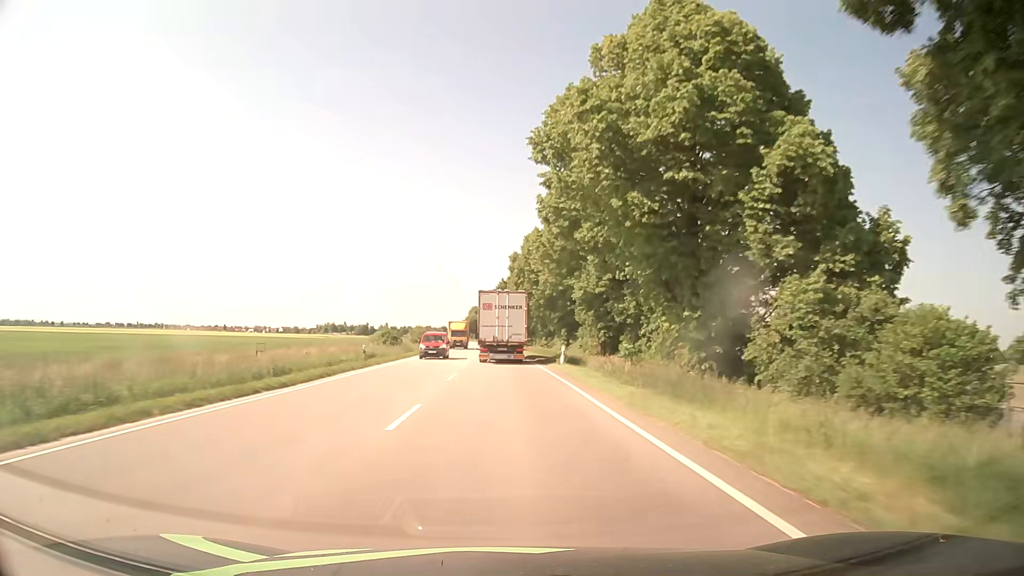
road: primary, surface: asphalt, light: Day
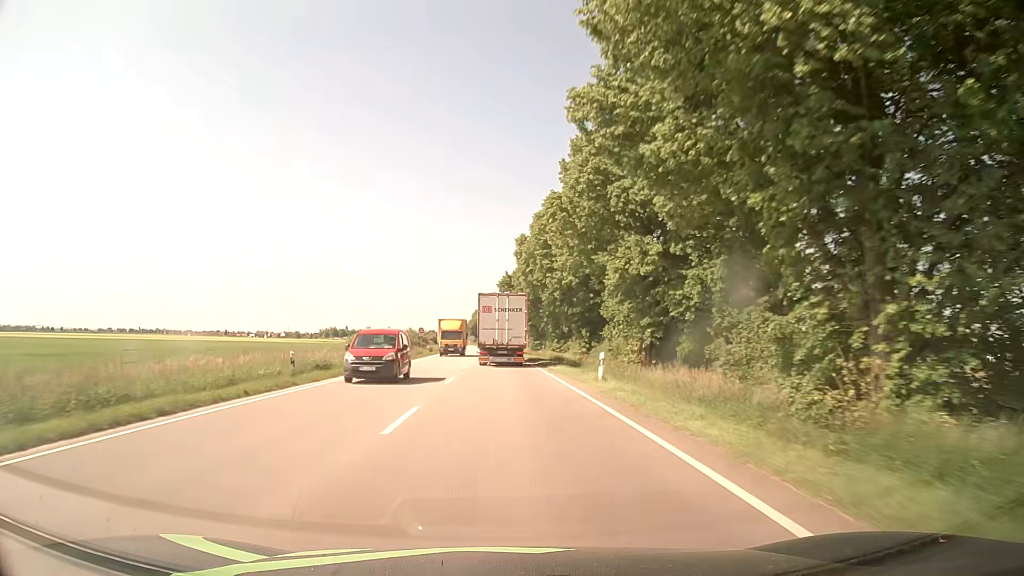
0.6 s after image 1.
(0.0, +12.4) m; 0°
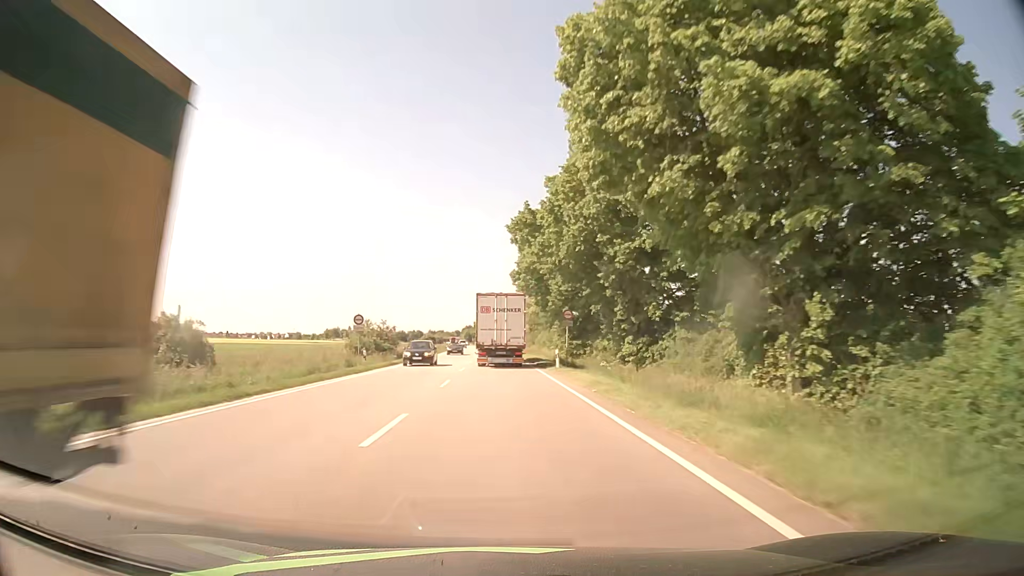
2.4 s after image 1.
(-0.5, +36.7) m; -1°
(0, +10) (0, +20) (0, +30) (-1, +40) (-1, +50) (-1, +60) (-2, +70) (-2, +80) (-2, +90) (-3, +100) m
